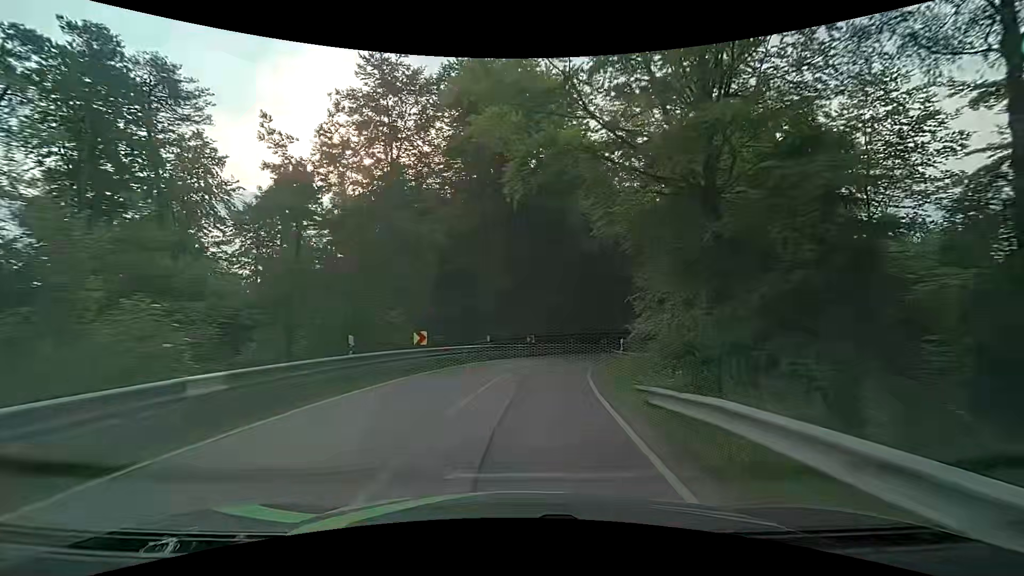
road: secondary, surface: asphalt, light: Day
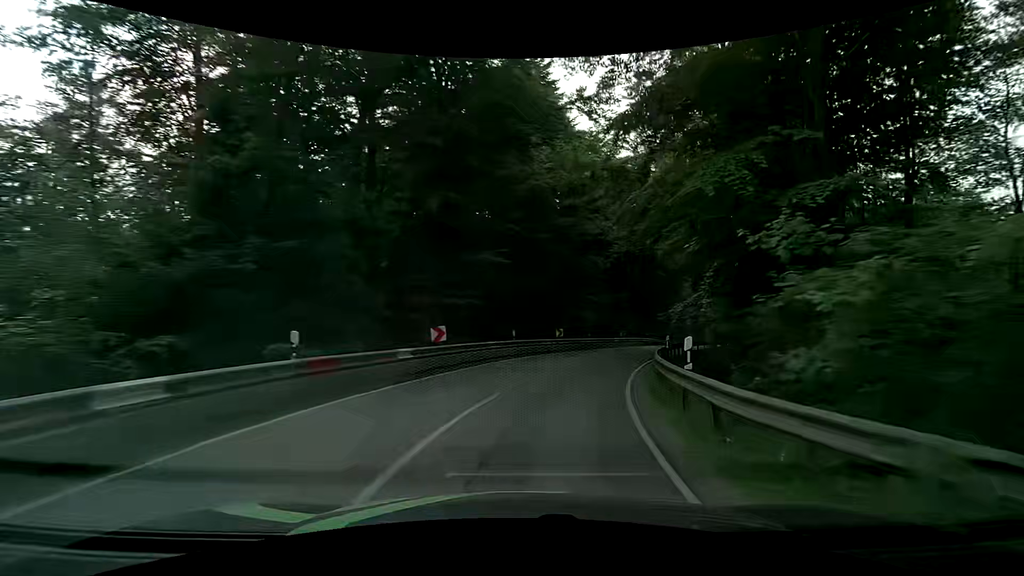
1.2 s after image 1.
(+0.9, +17.3) m; +7°
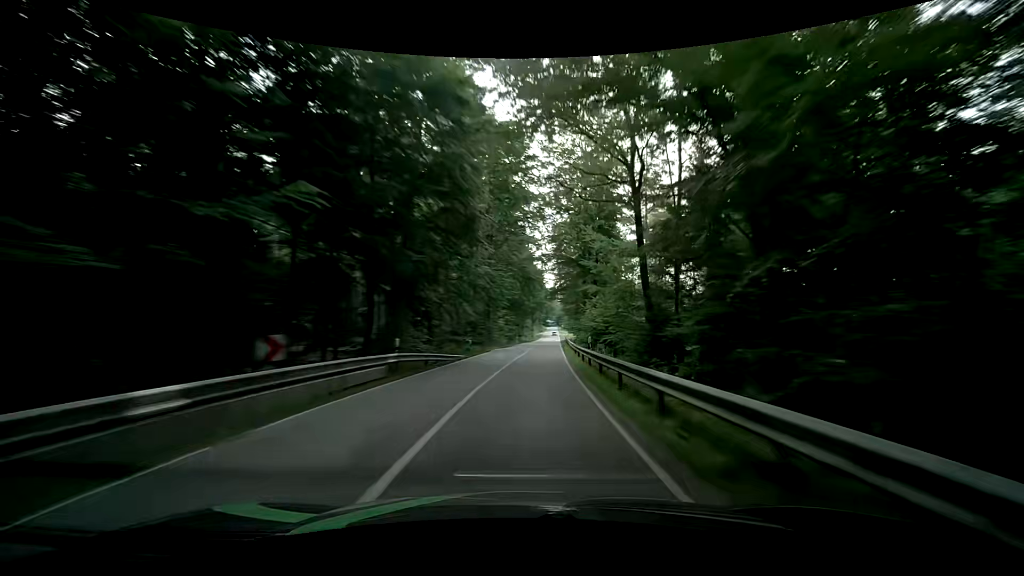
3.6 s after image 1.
(+9.3, +36.4) m; +28°
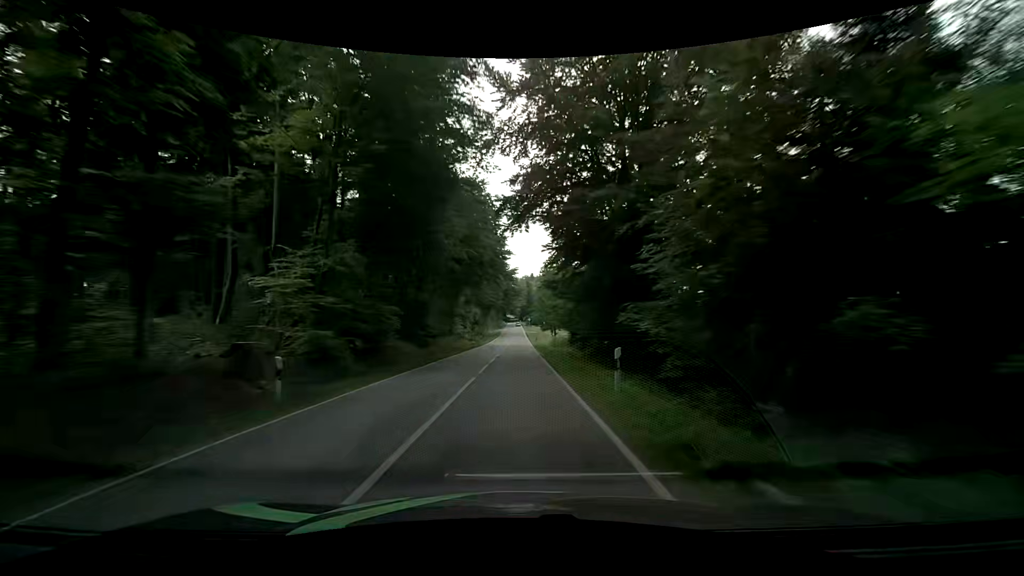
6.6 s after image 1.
(+3.7, +63.9) m; +4°
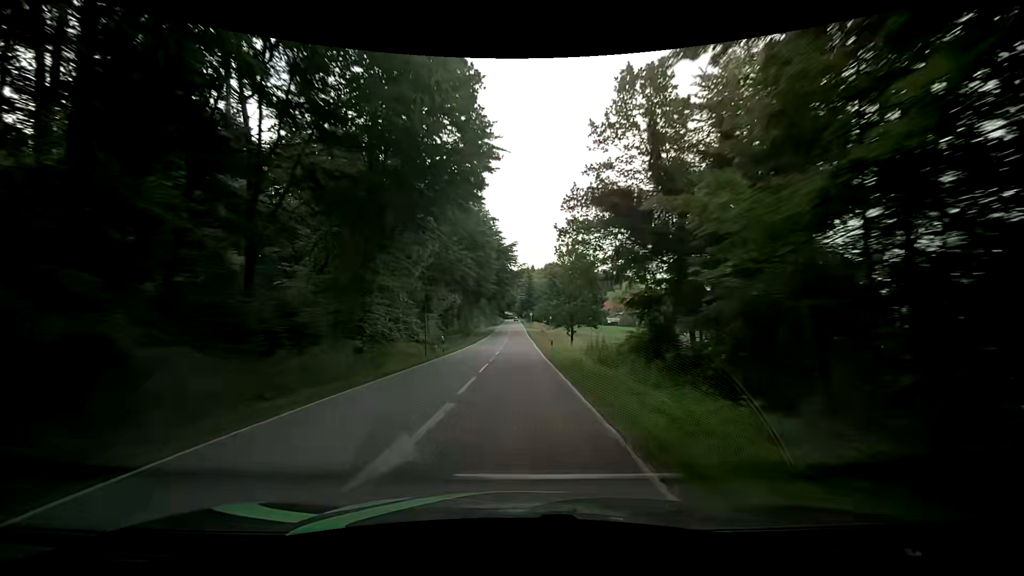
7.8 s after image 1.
(-0.1, +30.4) m; 0°
(0, +10) (0, +20) (0, +30) (0, +40) (0, +50) (0, +60) (0, +70) (0, +80) (0, +90) (0, +100) m
